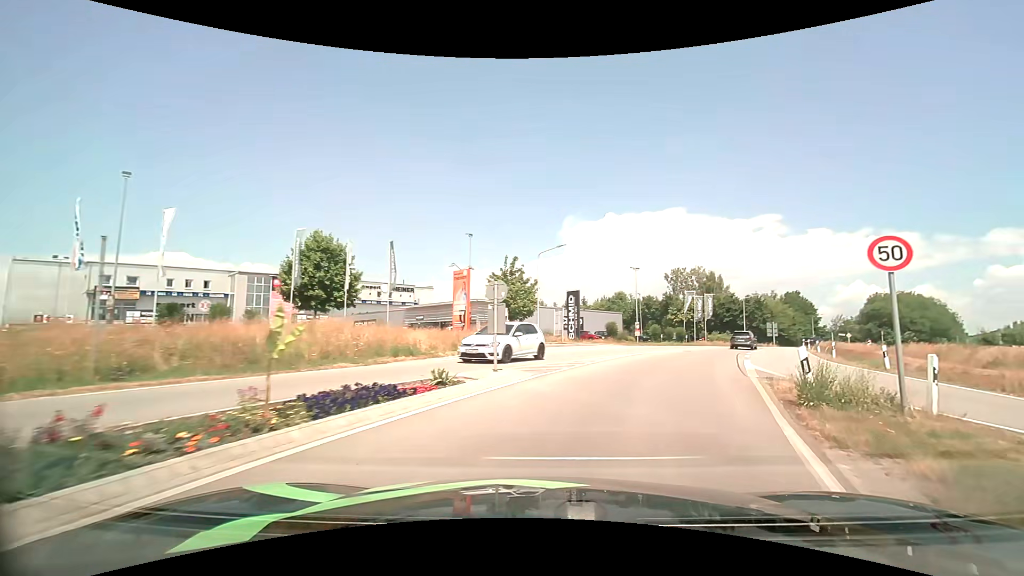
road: tertiary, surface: asphalt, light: Day
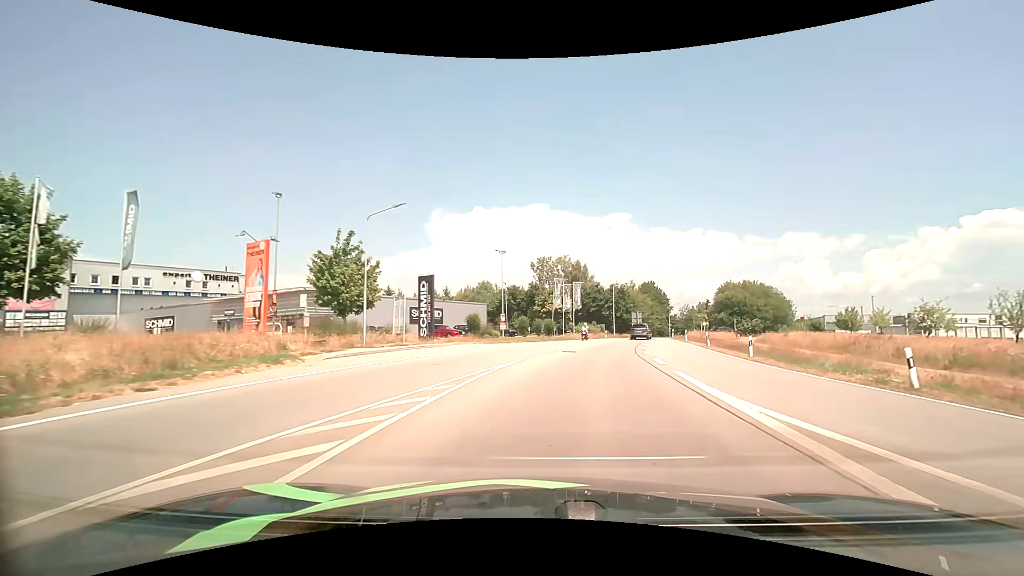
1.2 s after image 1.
(+1.6, +11.3) m; +15°
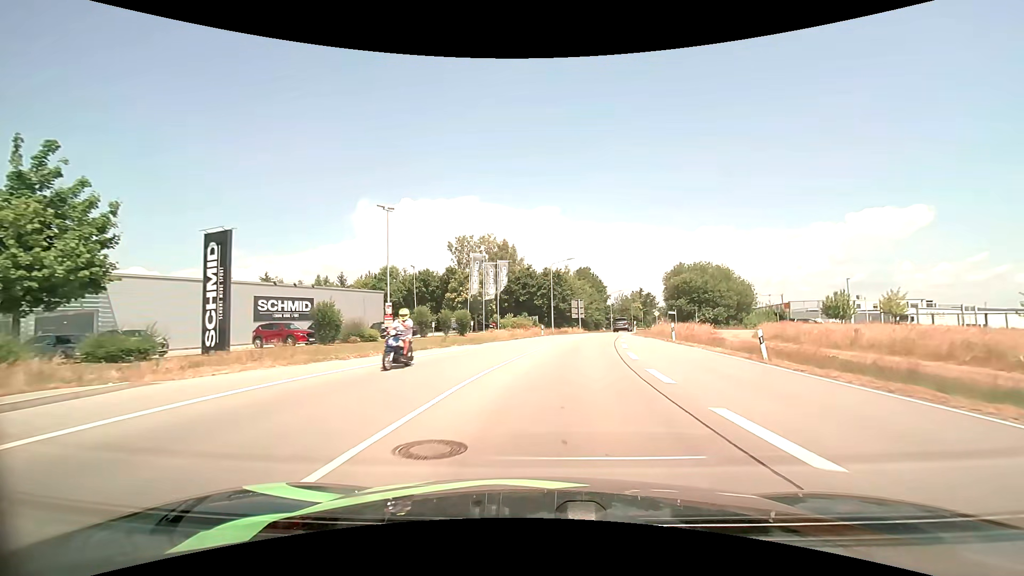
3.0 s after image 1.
(+1.7, +20.0) m; +8°
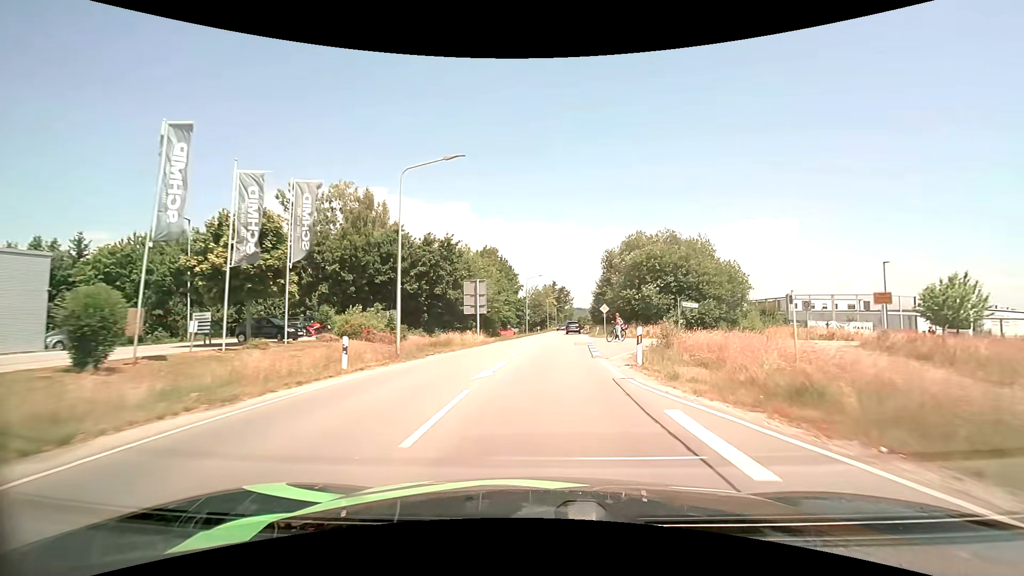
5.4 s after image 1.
(+2.8, +31.1) m; +11°
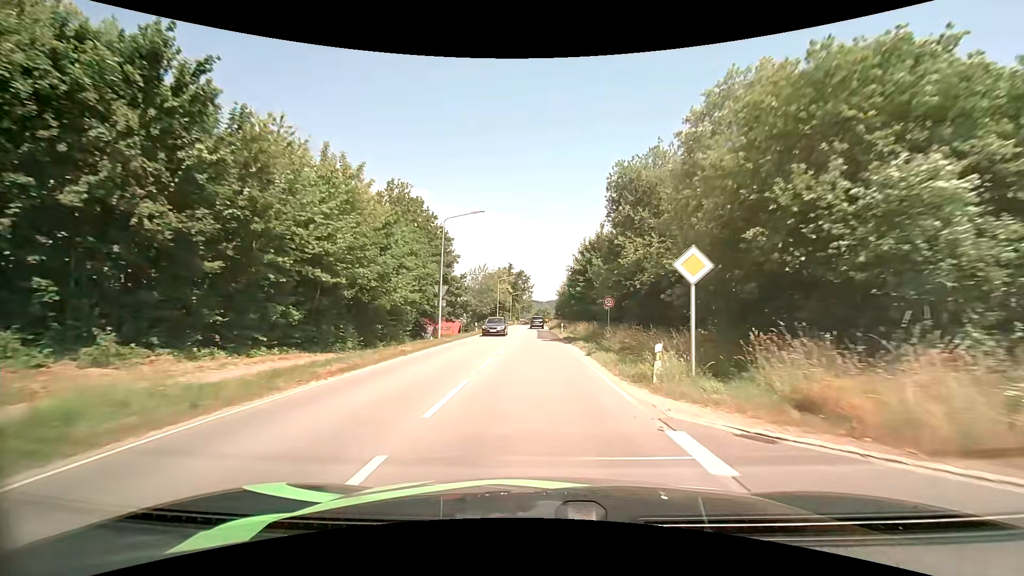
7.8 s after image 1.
(+1.8, +34.5) m; +5°
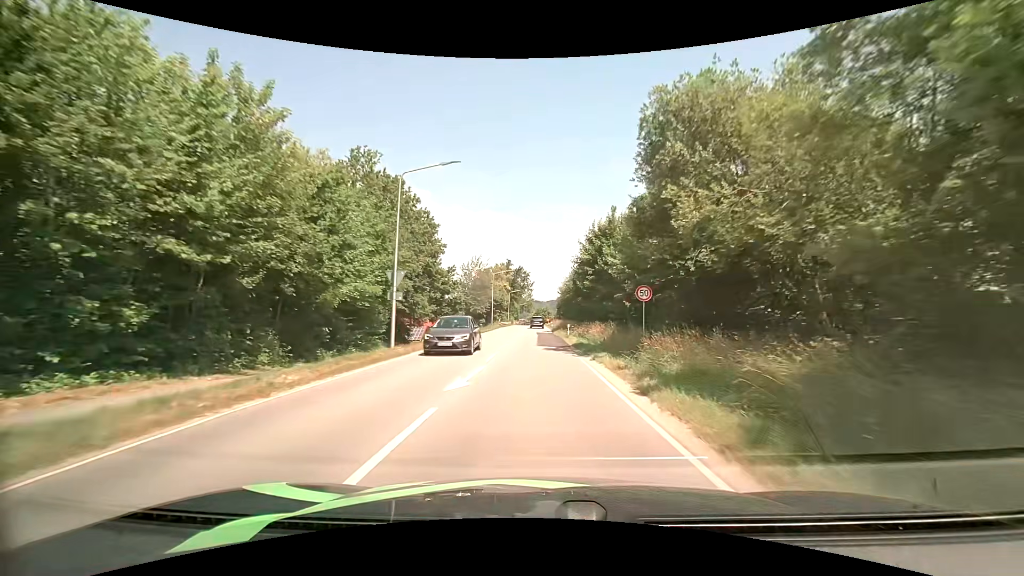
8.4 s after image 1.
(0.0, +9.4) m; 0°
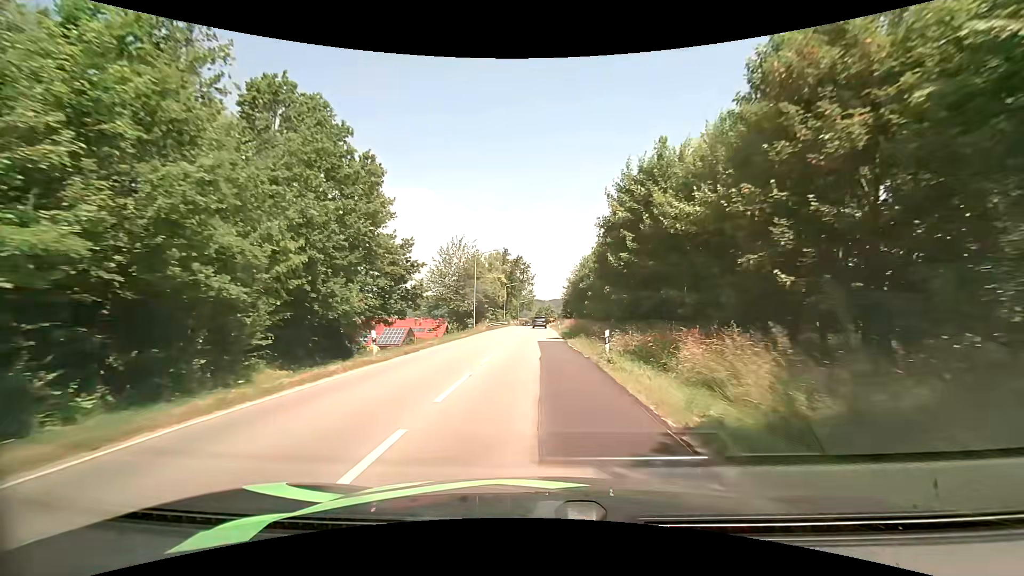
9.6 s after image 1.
(0.0, +19.8) m; 0°
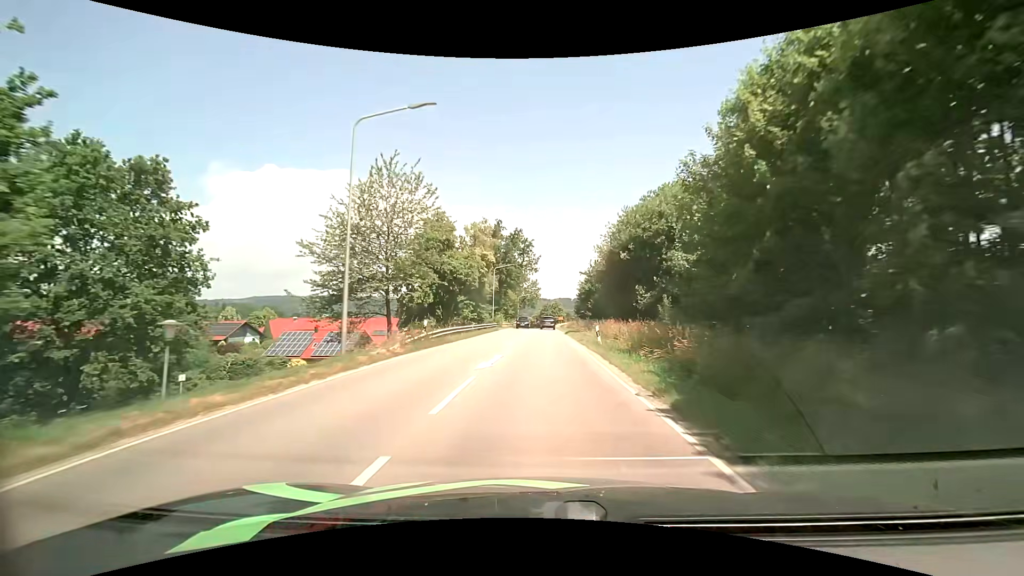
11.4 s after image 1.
(-0.2, +31.3) m; -1°
(0, +10) (0, +20) (0, +30) (0, +40) (+1, +50) (+1, +60) (+1, +70) (+1, +80) (+2, +90) (+2, +100) m
